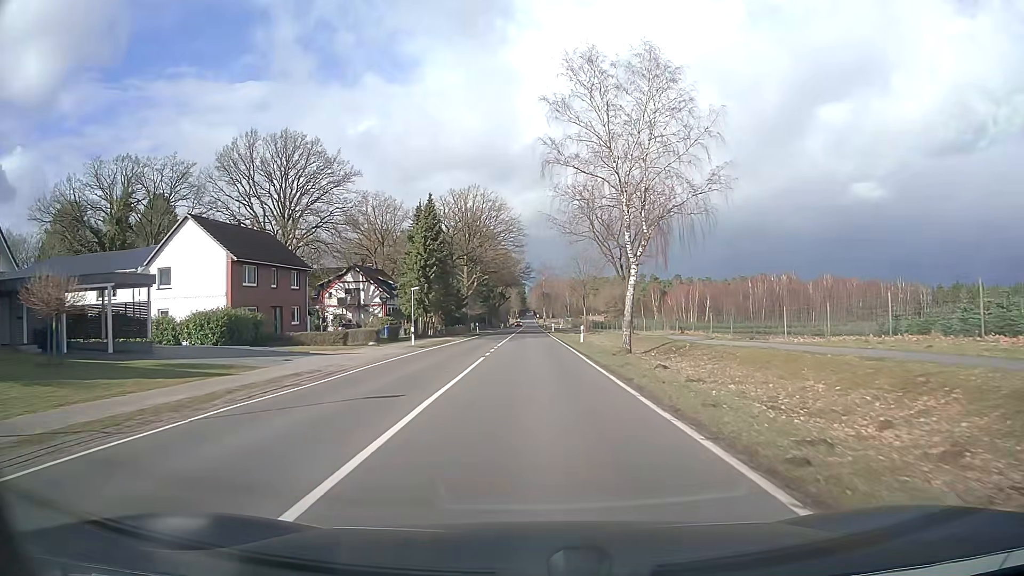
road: secondary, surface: asphalt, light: Day
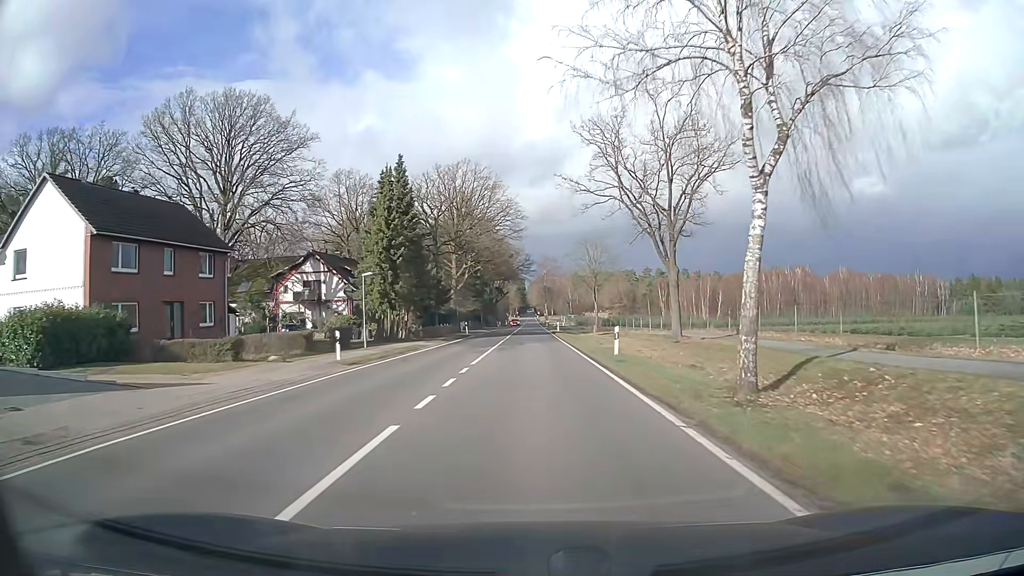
(0.0, +15.4) m; 0°
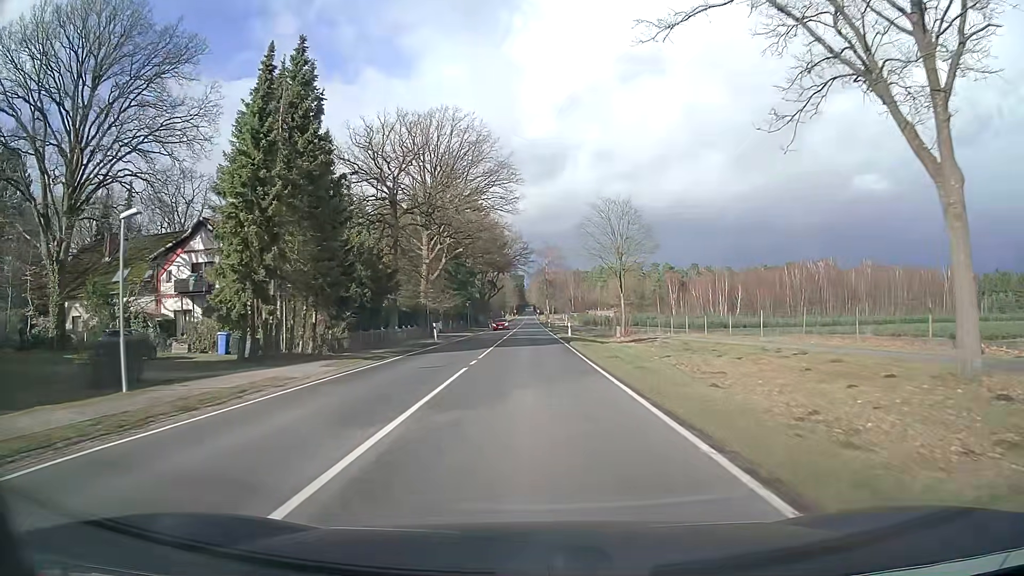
(+0.1, +23.0) m; 0°
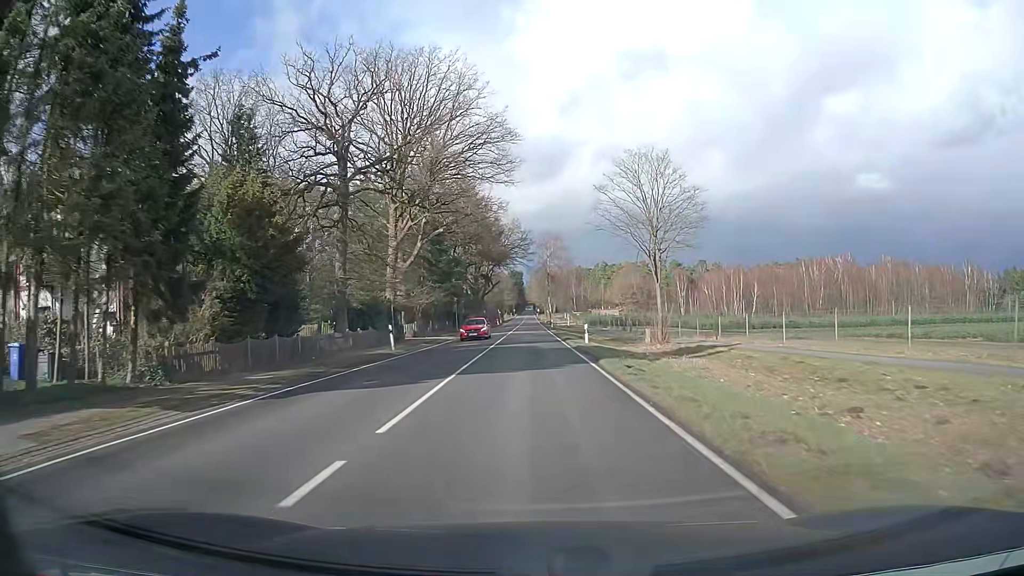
(0.0, +15.3) m; 0°
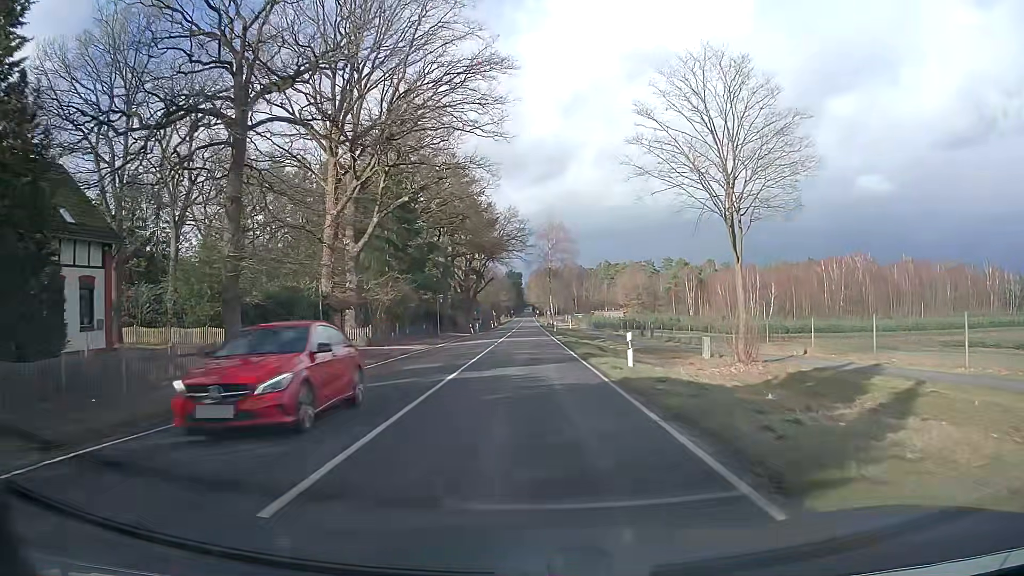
(+0.1, +15.3) m; +1°
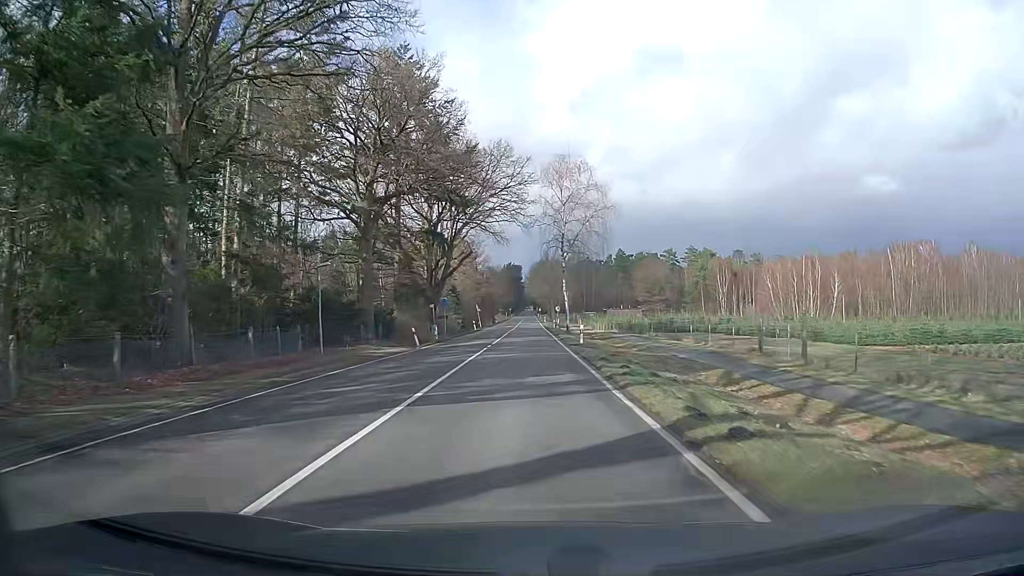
(-0.1, +38.2) m; 0°
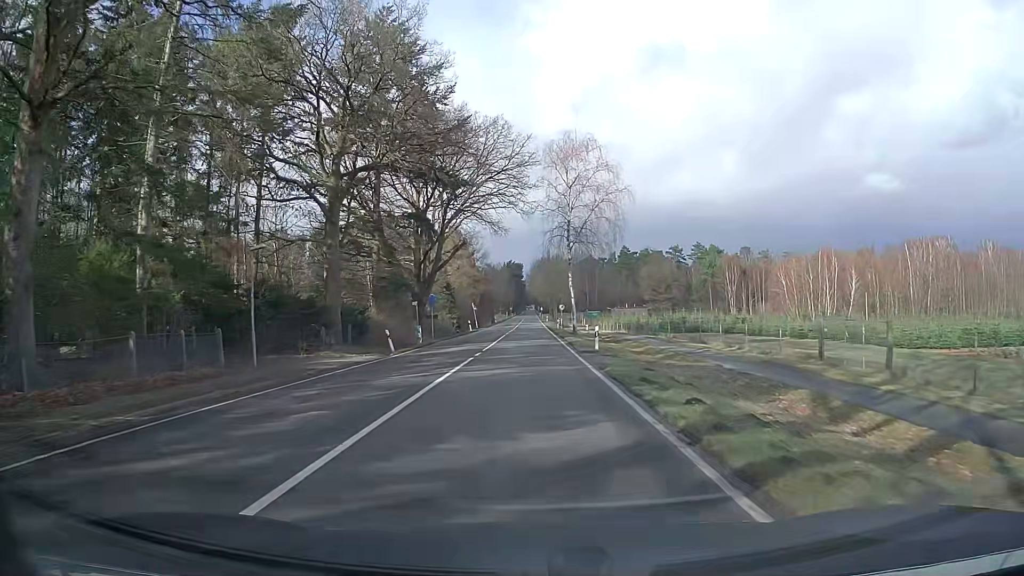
(0.0, +7.6) m; 0°
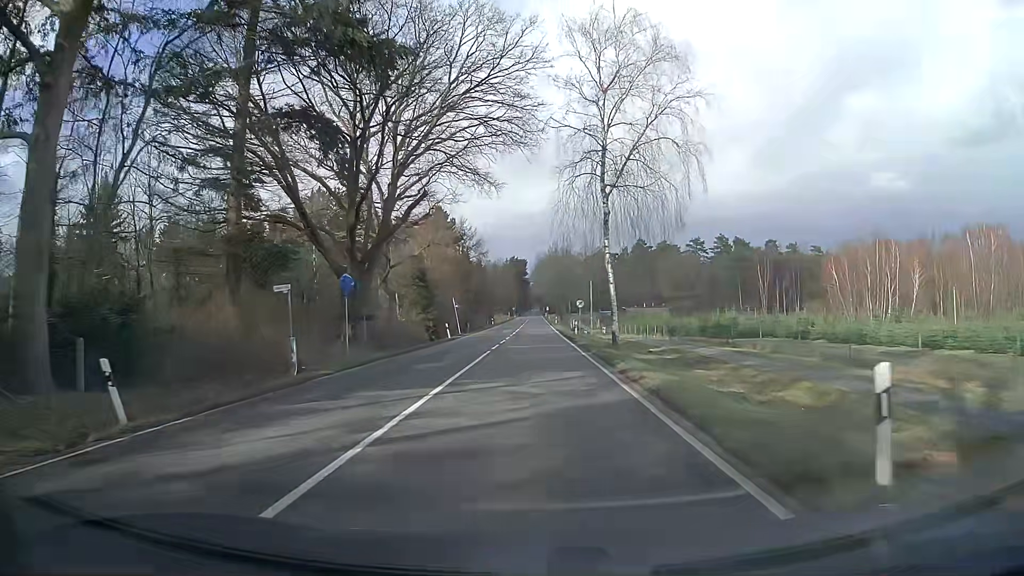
(-0.3, +22.9) m; -1°
(0, +10) (0, +20) (0, +30) (0, +40) (0, +50) (0, +60) (0, +70) (0, +80) (0, +90) (0, +100) m
